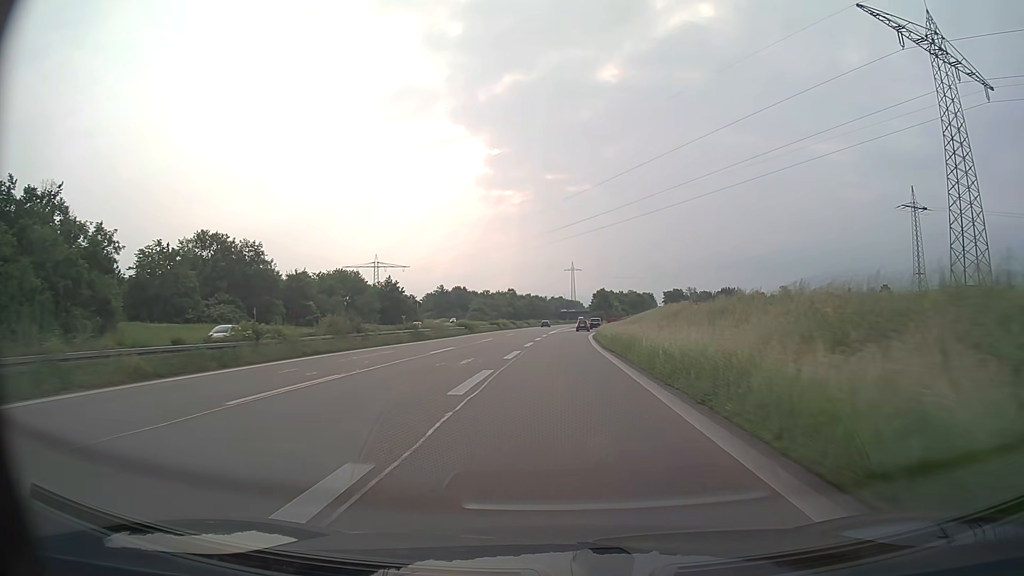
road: trunk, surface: asphalt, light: Day
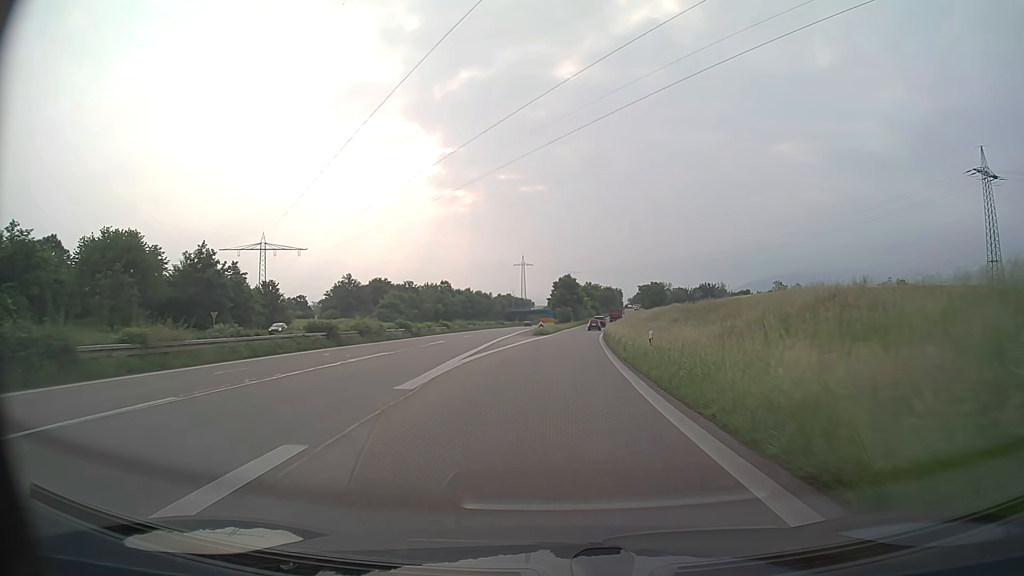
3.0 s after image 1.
(+1.3, +59.5) m; +4°
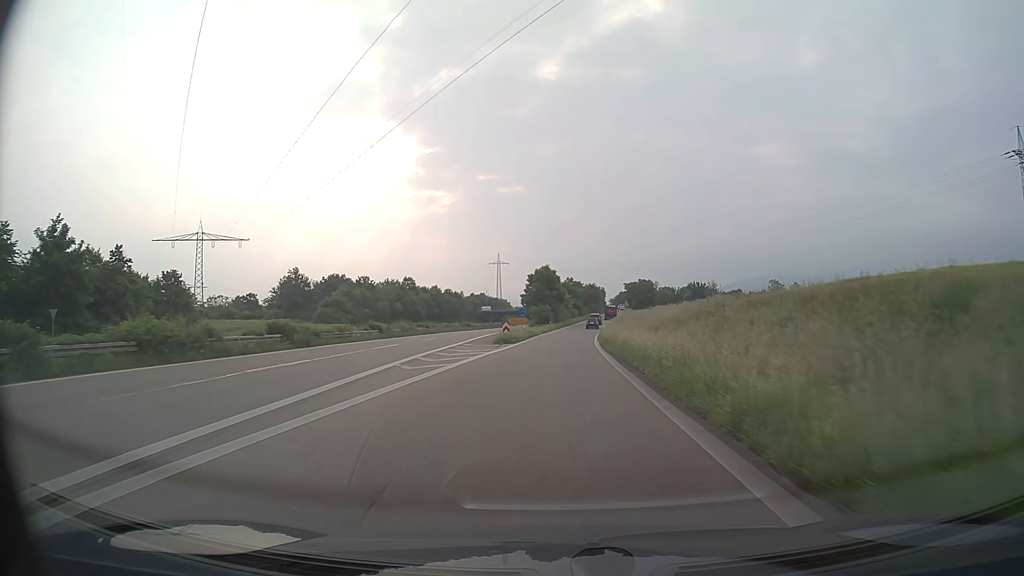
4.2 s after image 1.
(+0.4, +23.0) m; +2°
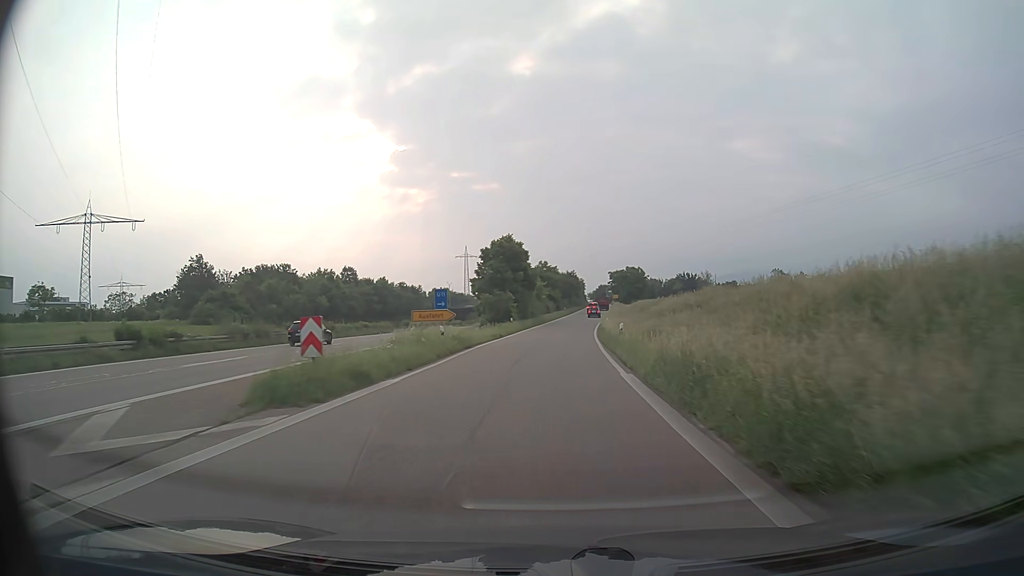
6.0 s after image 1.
(+0.7, +34.0) m; +2°
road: trunk_link
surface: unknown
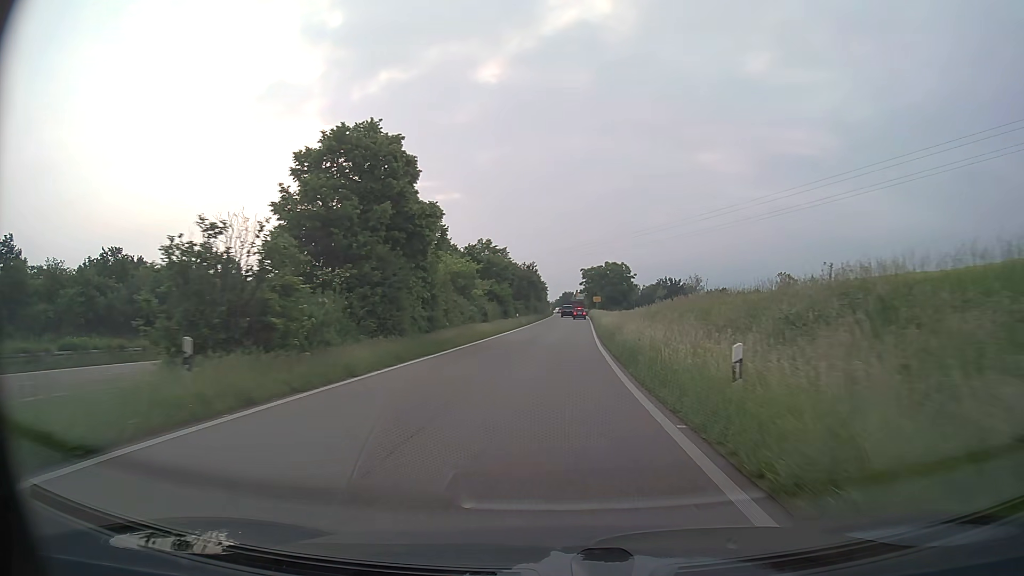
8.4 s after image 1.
(+1.1, +43.9) m; +3°
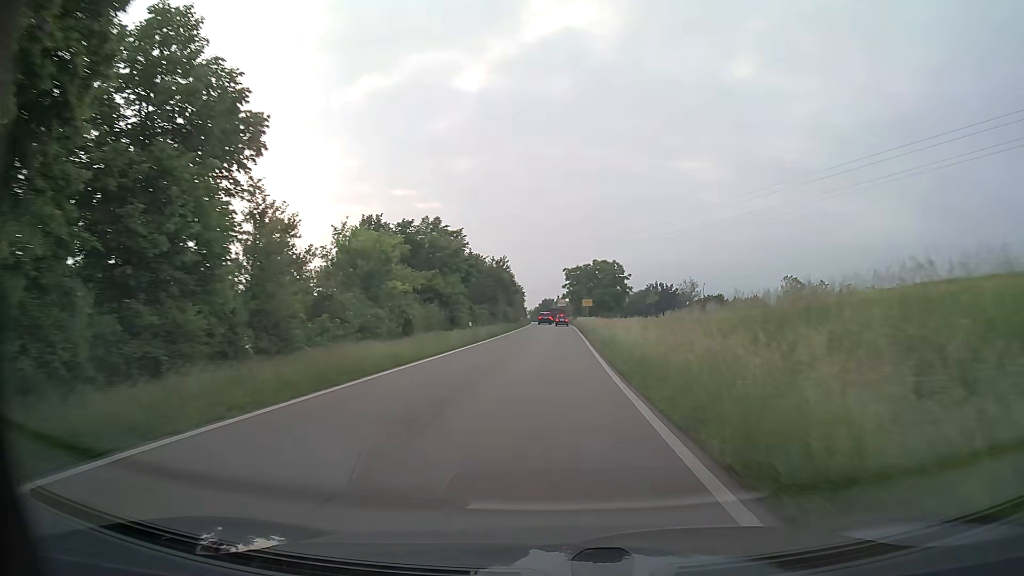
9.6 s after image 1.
(+0.4, +20.8) m; +2°
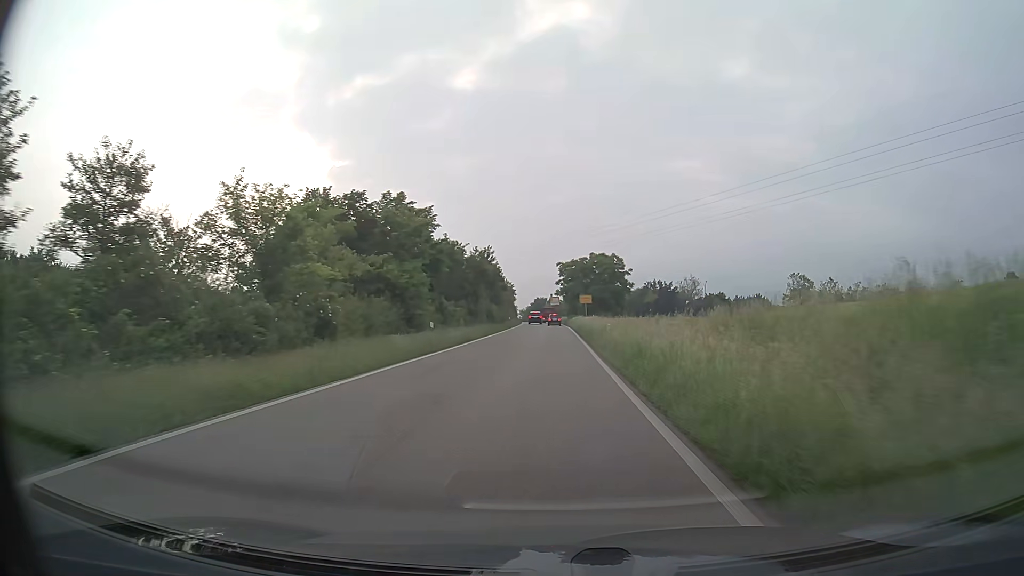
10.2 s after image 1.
(+0.1, +9.9) m; +1°
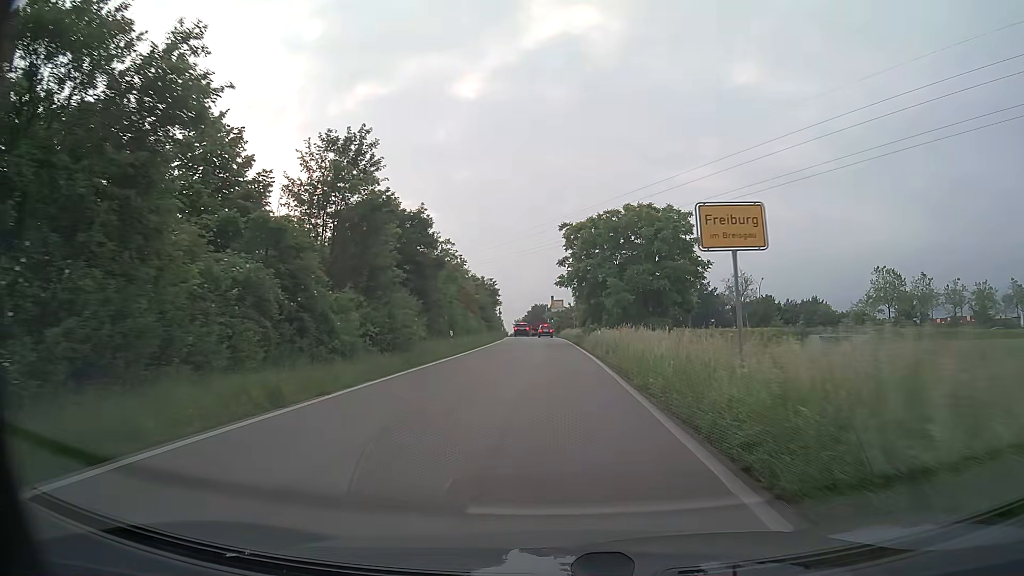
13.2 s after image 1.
(-0.2, +43.8) m; -1°
